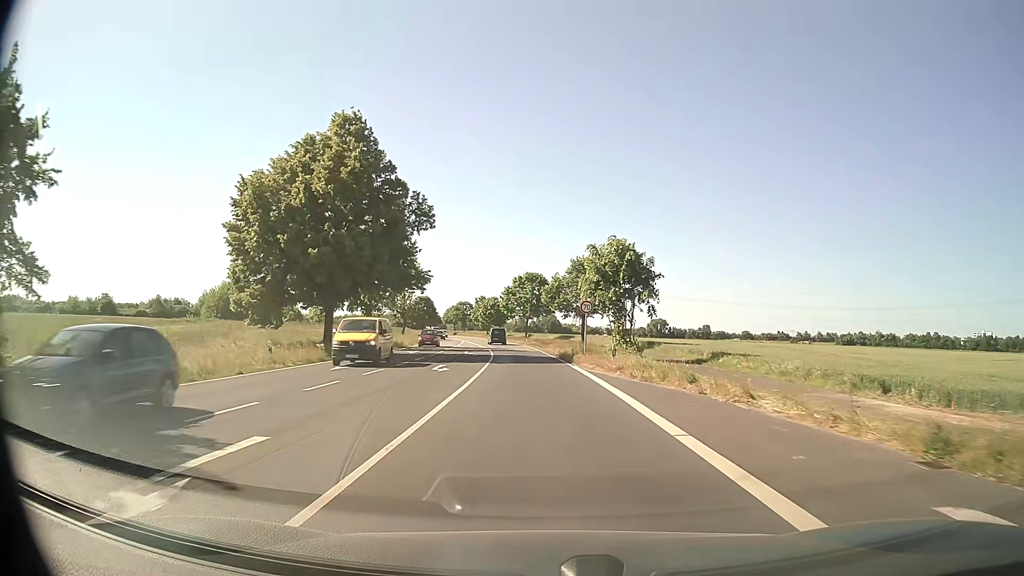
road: secondary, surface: asphalt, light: Day
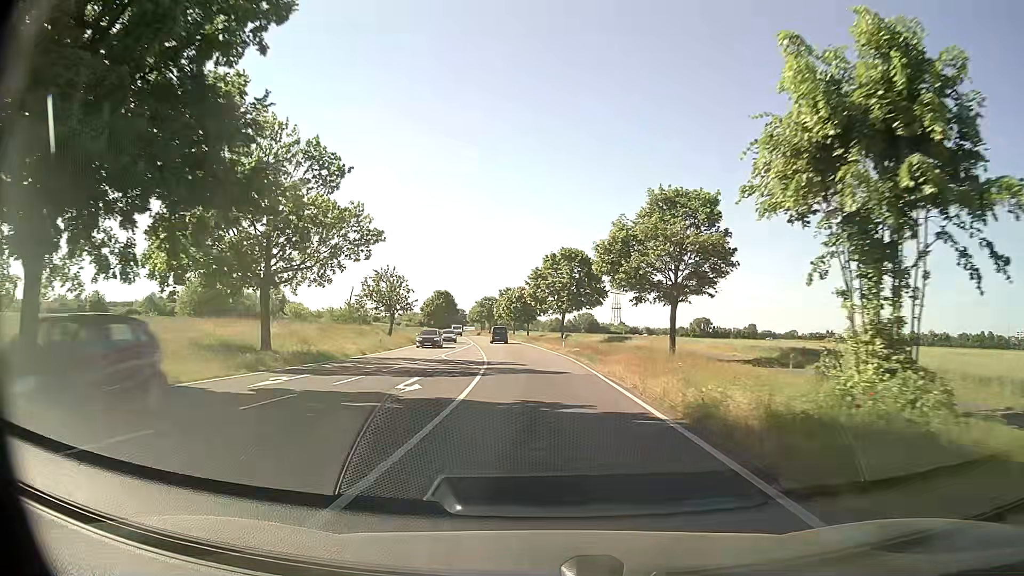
(-0.7, +28.9) m; -3°
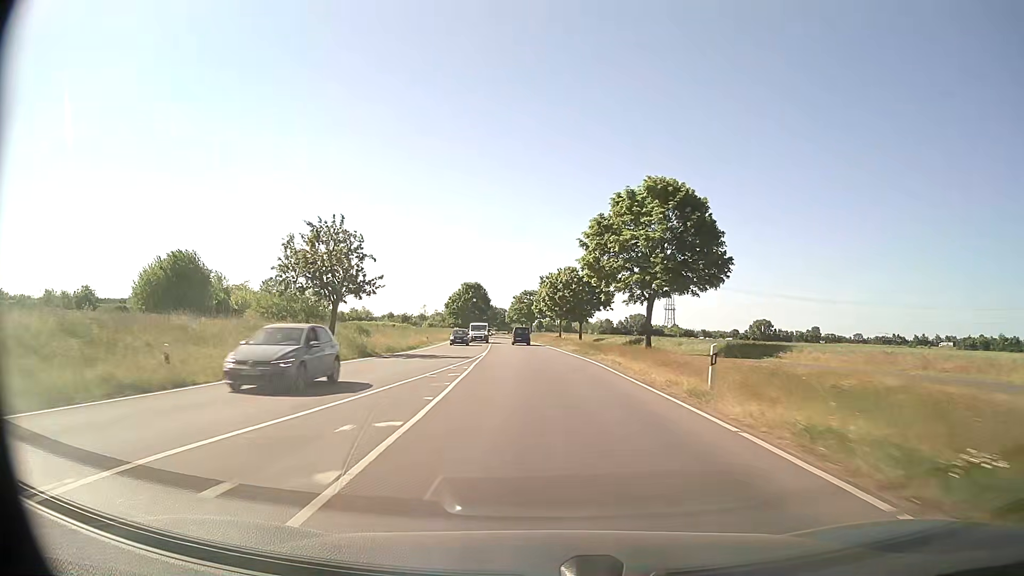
(-1.2, +33.5) m; -4°
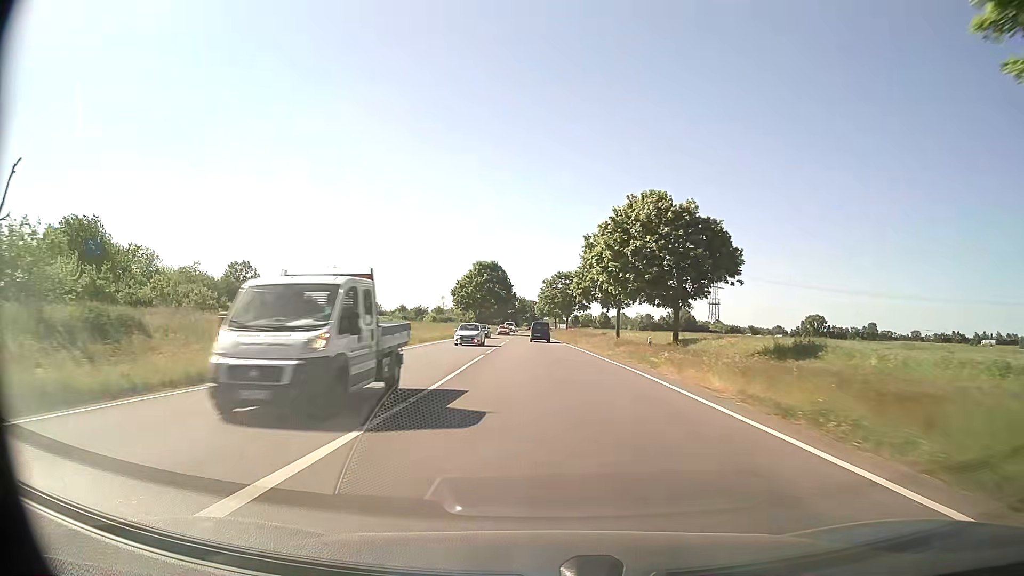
(-0.9, +36.1) m; -3°
